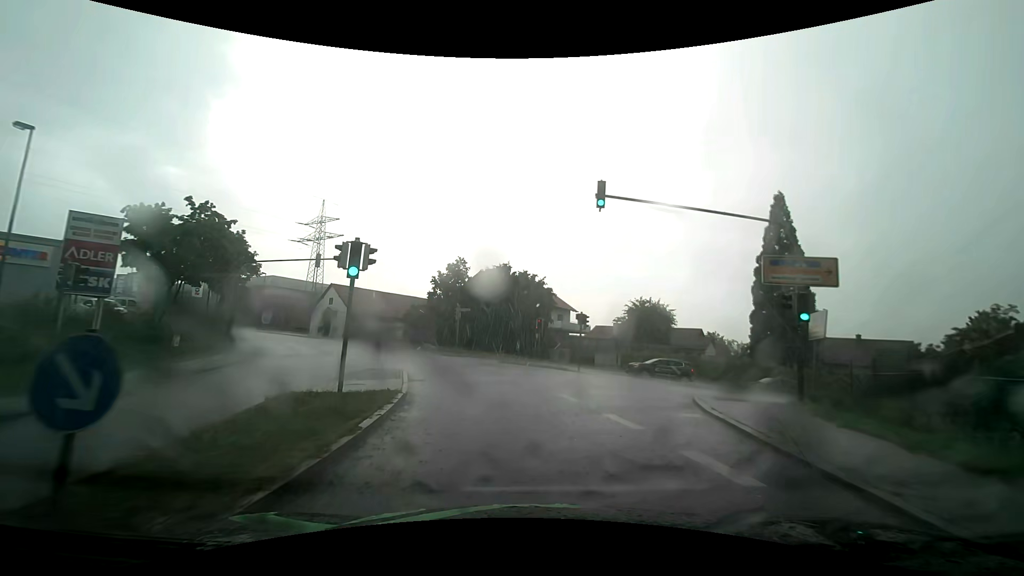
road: tertiary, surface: asphalt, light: Day
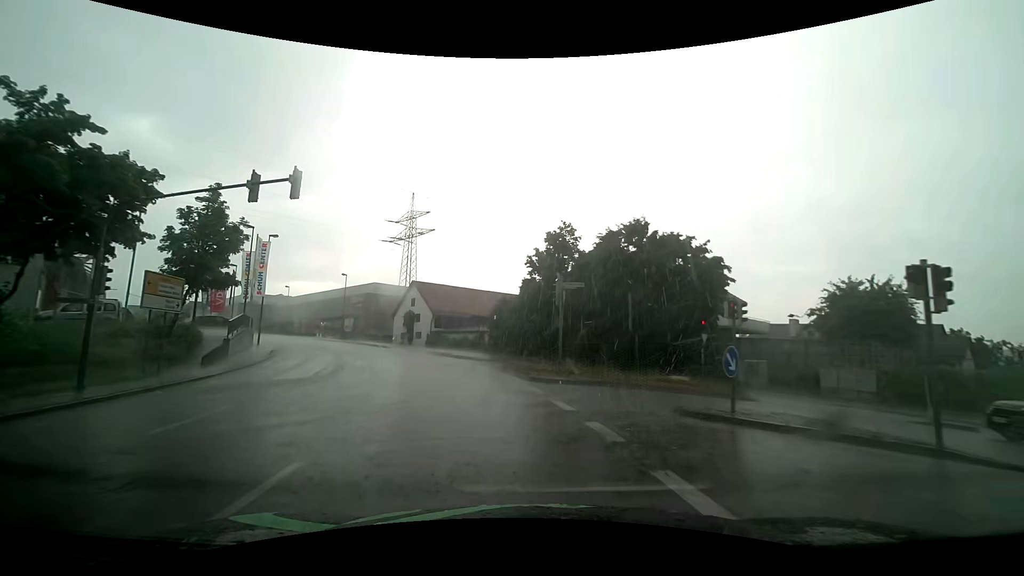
(-1.8, +18.4) m; -13°
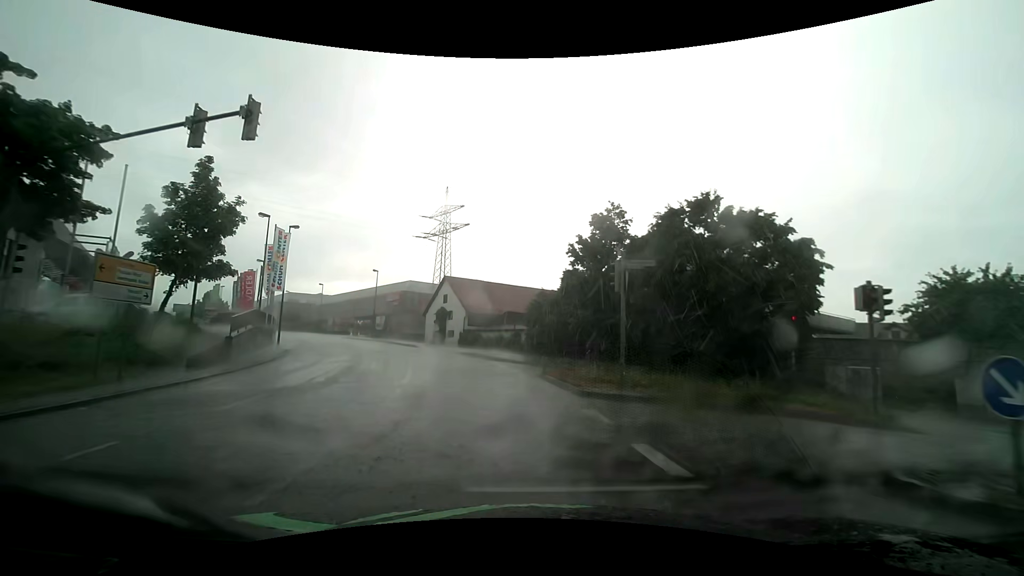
(-0.2, +4.6) m; -4°
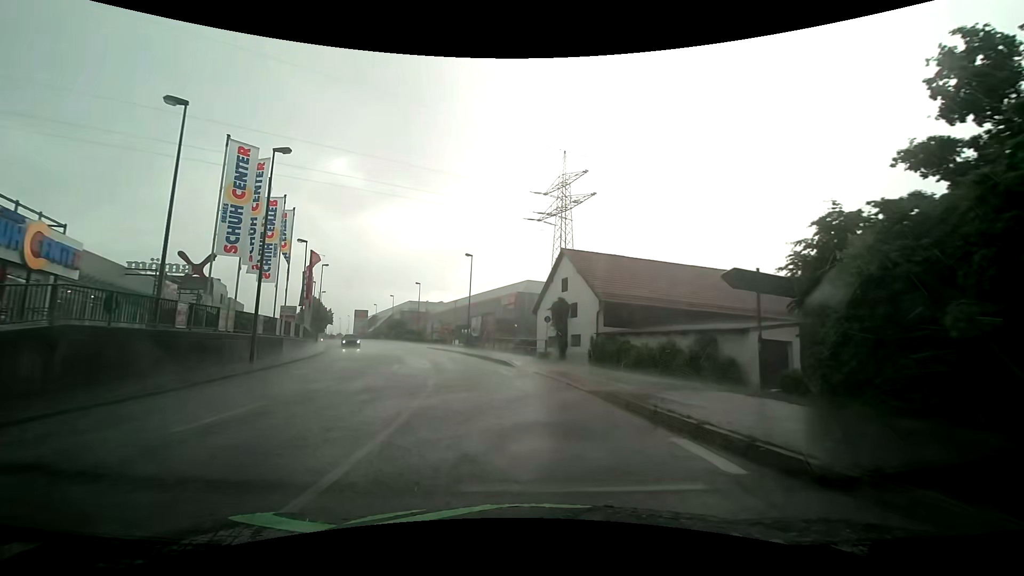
(-3.1, +22.7) m; -16°
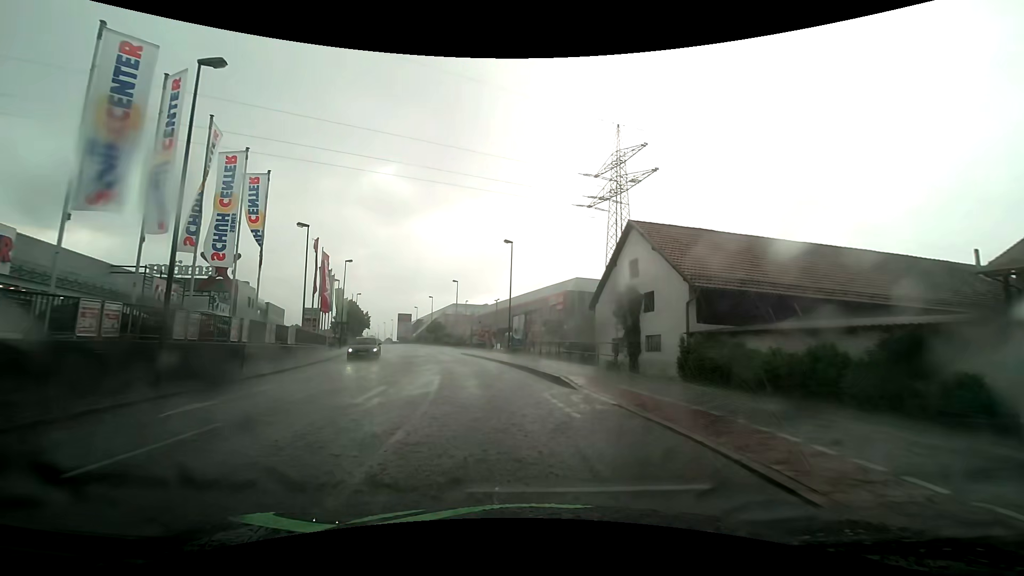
(-0.3, +9.1) m; -5°
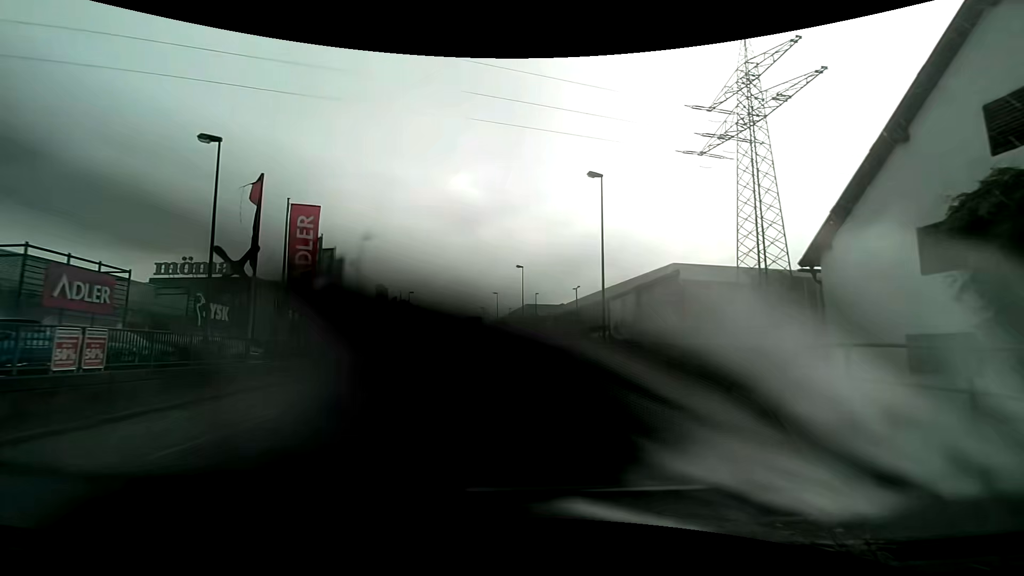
(-1.2, +18.0) m; -8°
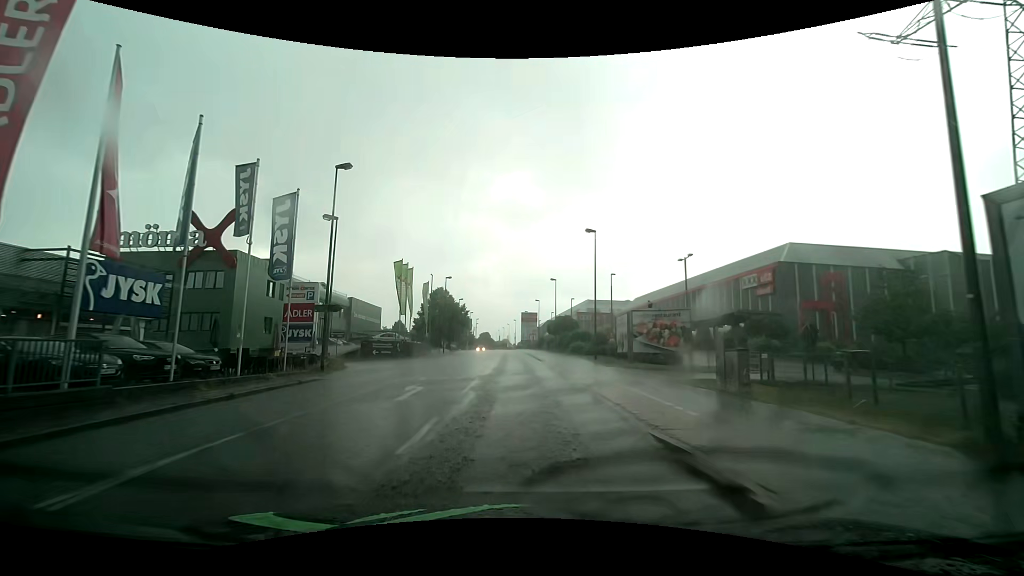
(-1.3, +17.5) m; -7°
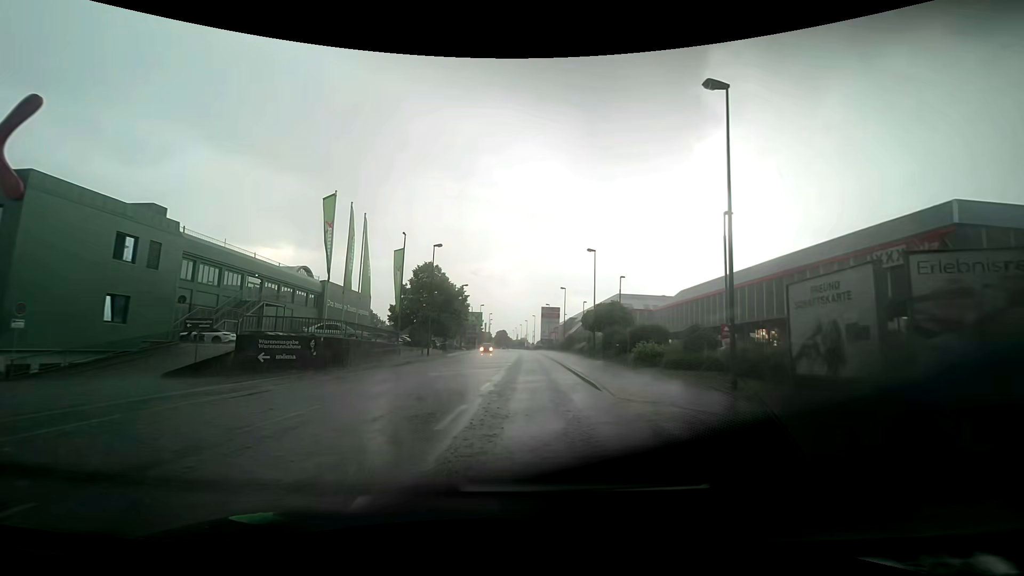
(-0.7, +21.4) m; -2°
(0, +10) (0, +20) (0, +30) (0, +40) (0, +50) (0, +60) (-1, +70) (-1, +80) (-1, +90) (-2, +100) m
